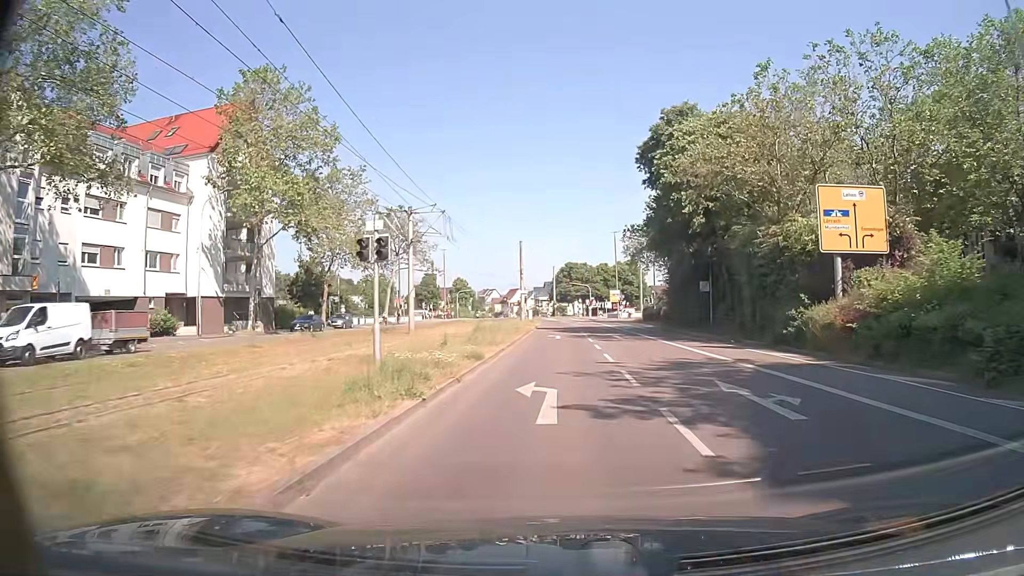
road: tertiary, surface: asphalt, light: Day
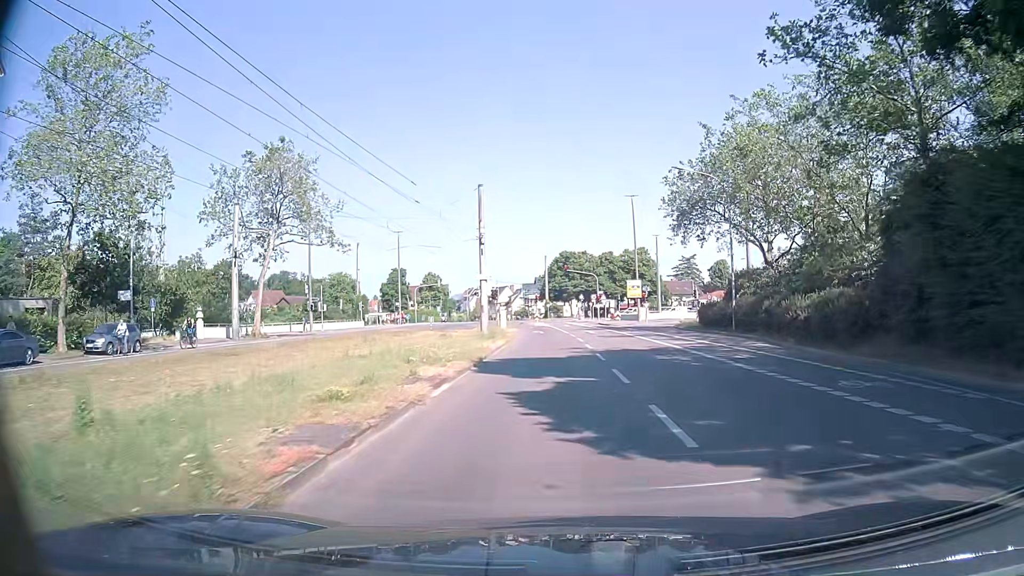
(+0.1, +35.5) m; 0°
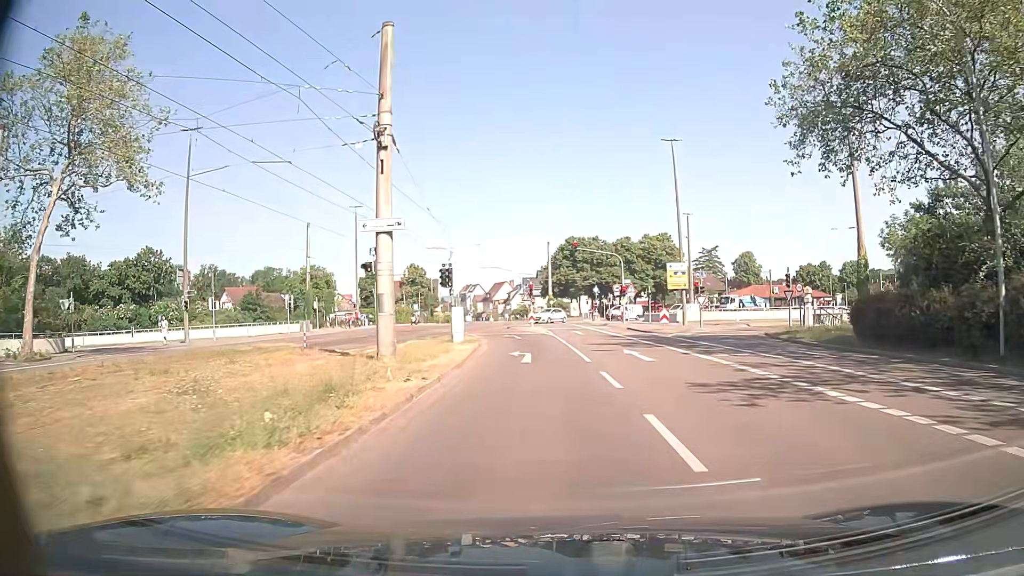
(0.0, +24.9) m; 0°
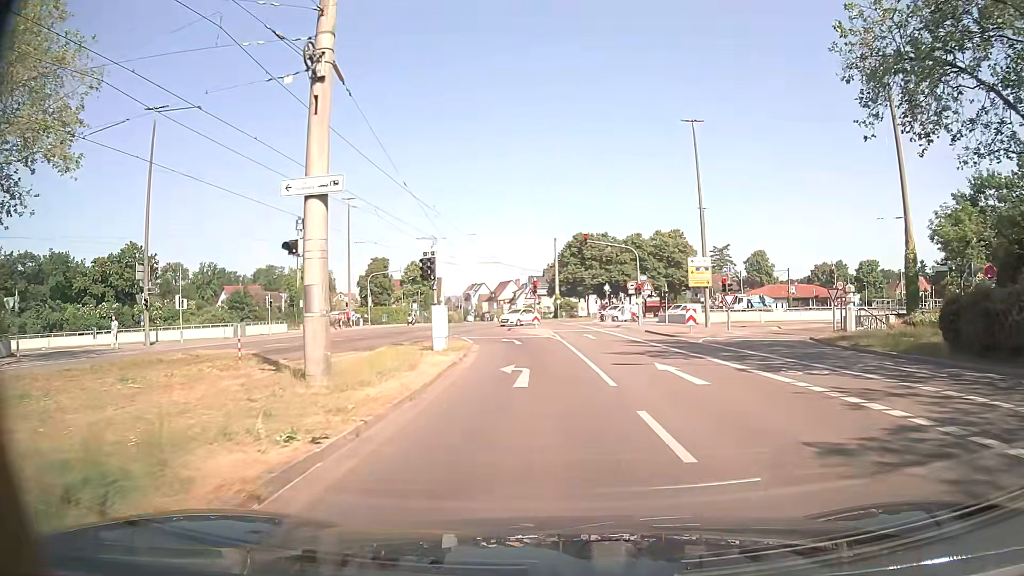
(-0.1, +5.6) m; -1°
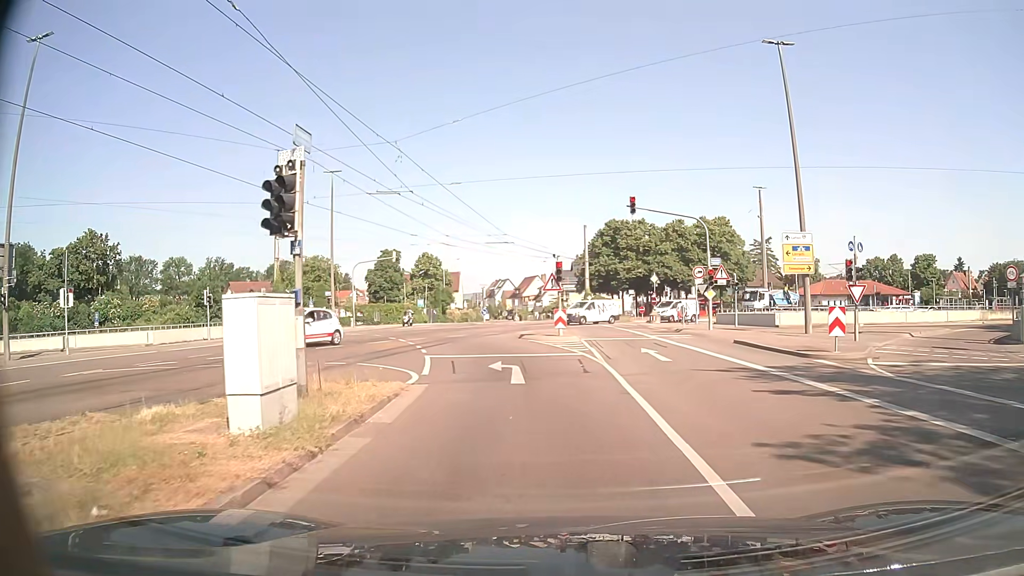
(-0.2, +14.2) m; -1°
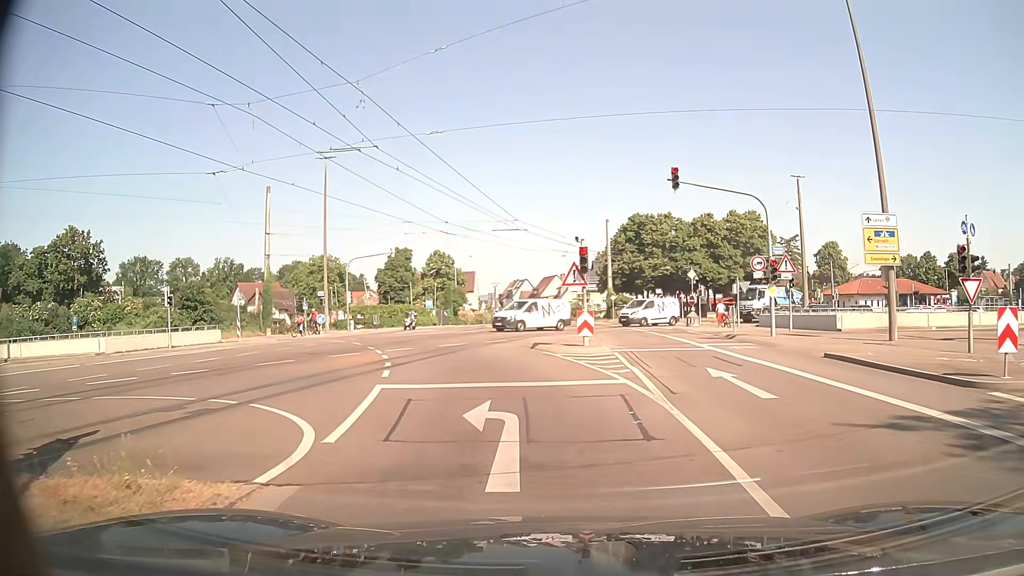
(-0.3, +6.6) m; -4°
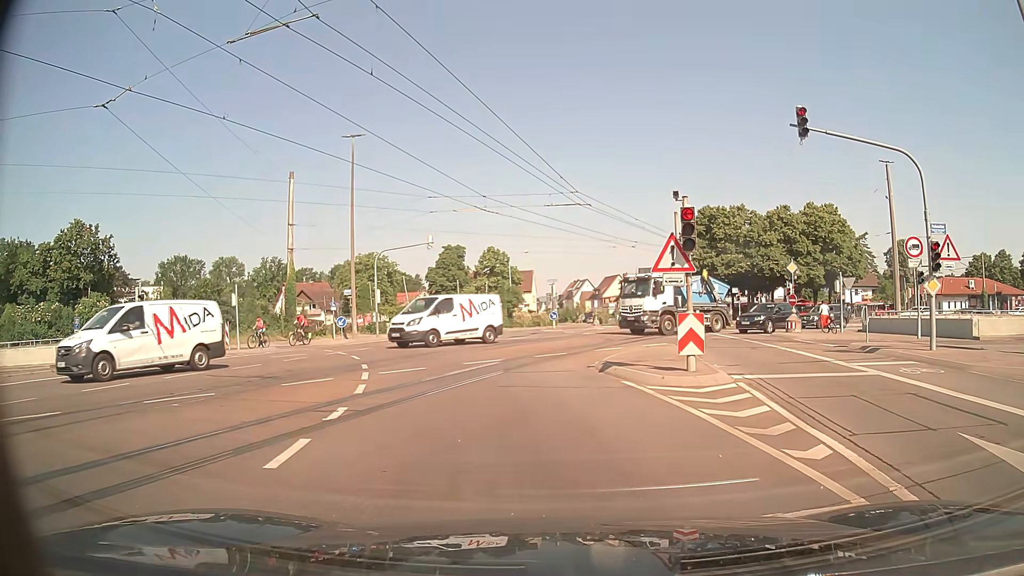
(-0.2, +7.5) m; -4°
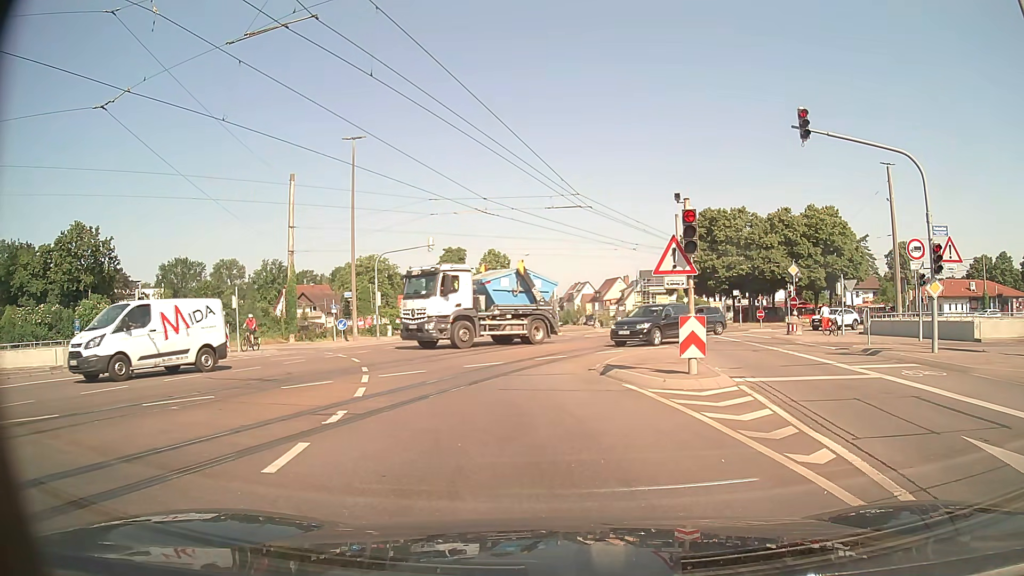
(0.0, +0.2) m; 0°
(-1, +10) (-3, +20) (-8, +28) (-15, +36) (-24, +40) (-34, +41) (-44, +40) (-54, +39) (-64, +38) (-74, +37) m
